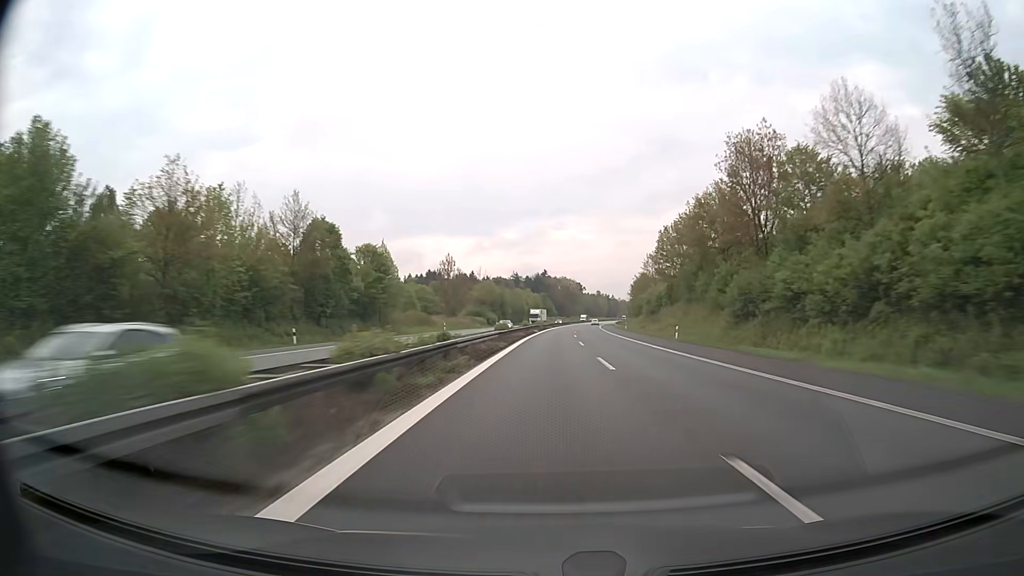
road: motorway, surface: asphalt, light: Day
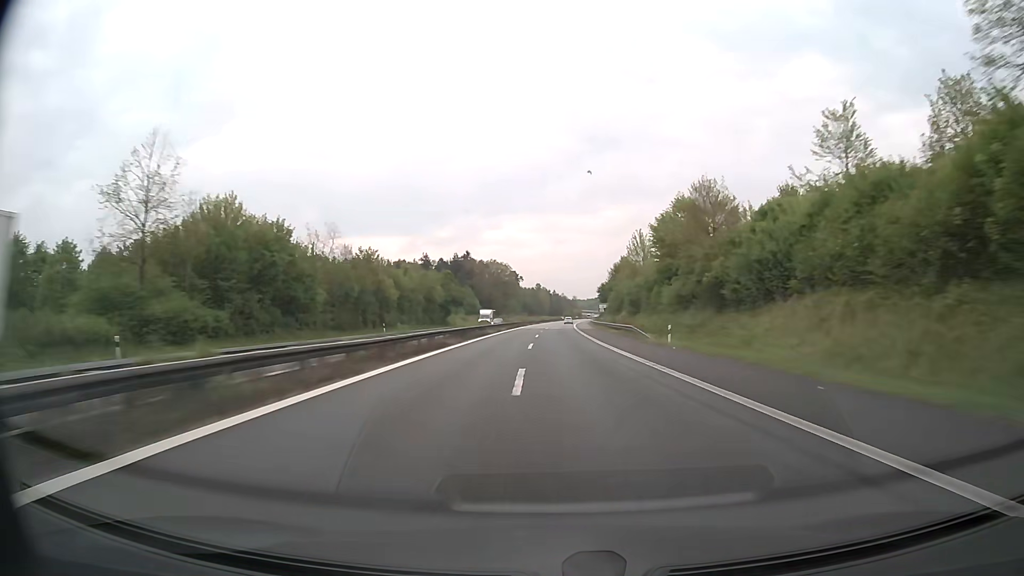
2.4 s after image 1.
(+5.8, +114.1) m; +5°
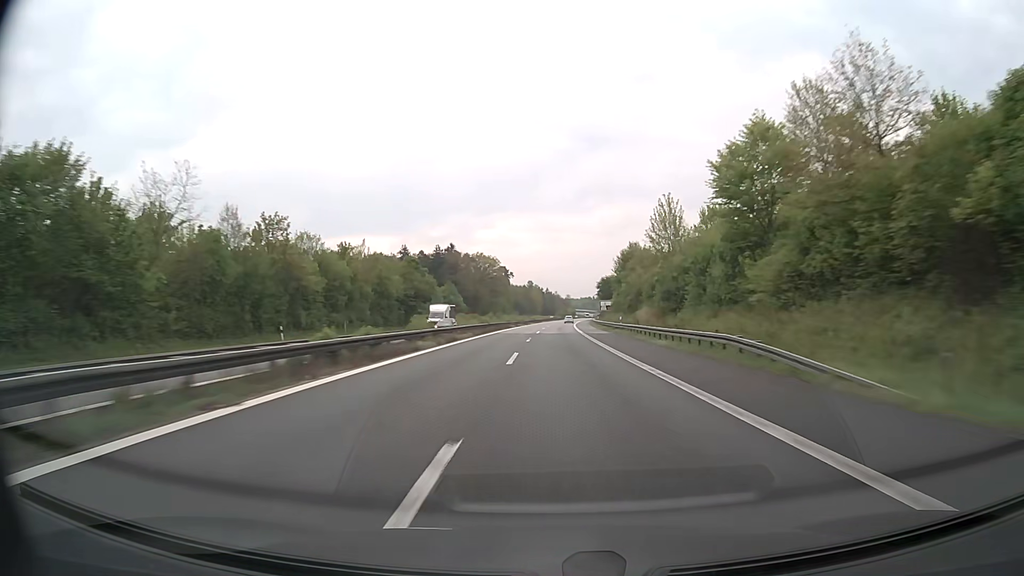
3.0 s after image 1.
(+0.2, +28.6) m; +1°
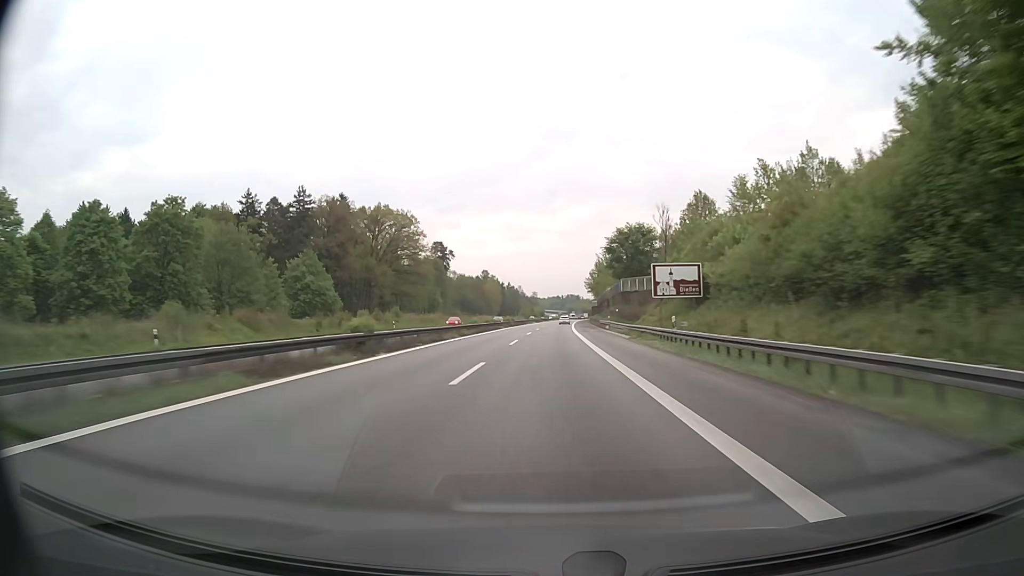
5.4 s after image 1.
(+2.9, +114.2) m; +3°
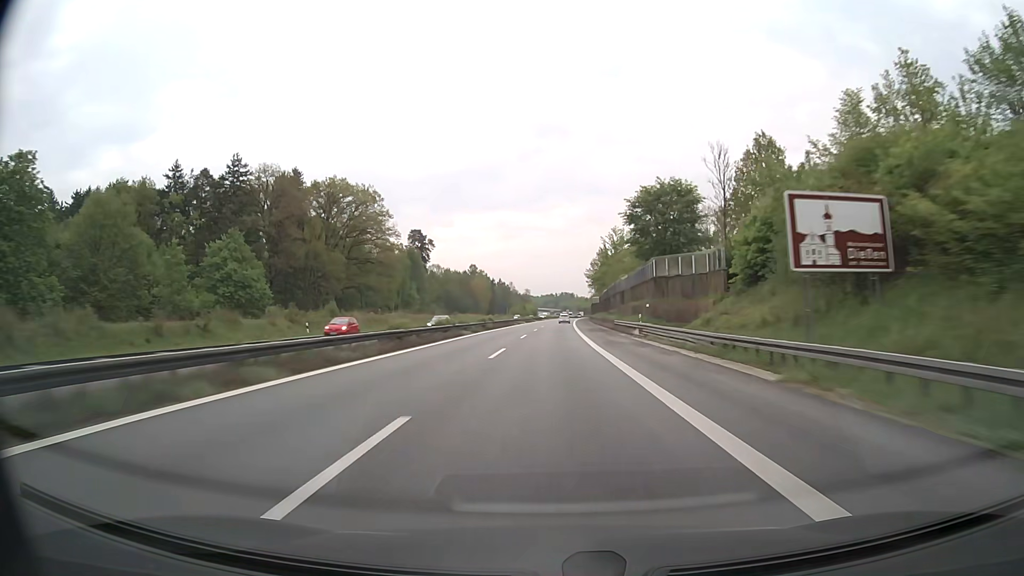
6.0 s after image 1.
(+0.2, +28.2) m; +1°
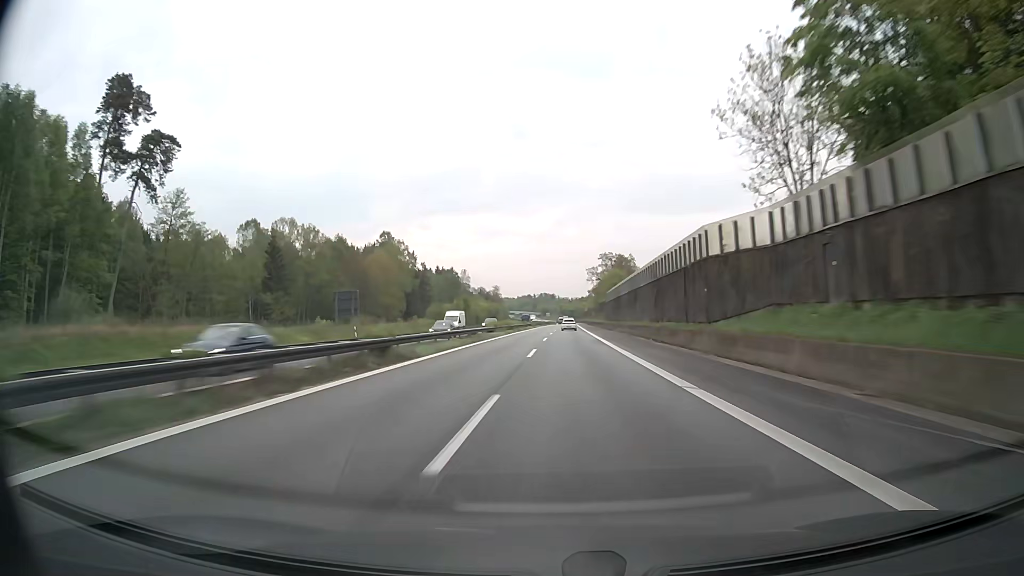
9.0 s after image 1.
(+3.6, +140.6) m; +2°
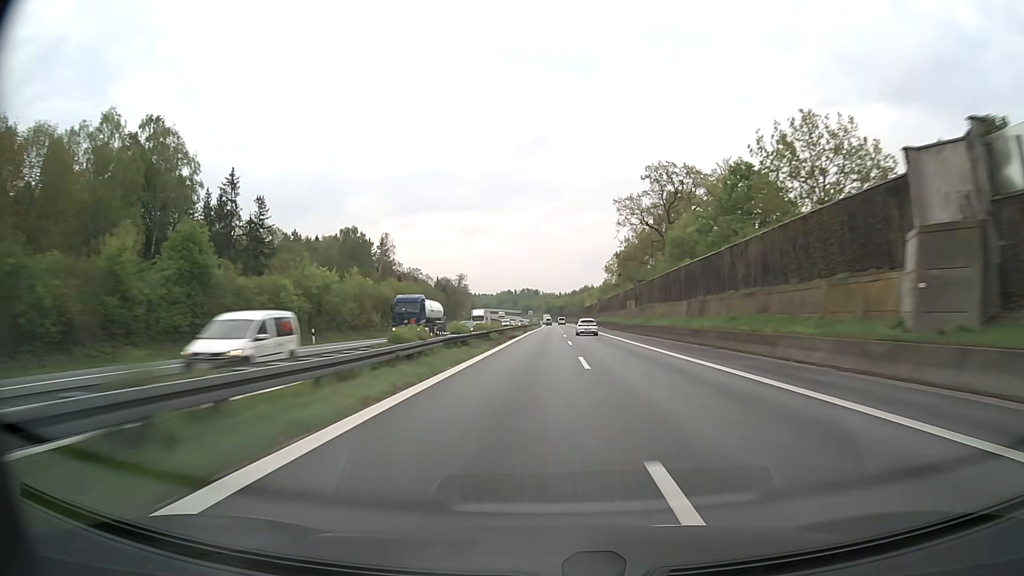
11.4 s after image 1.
(+0.8, +113.9) m; +1°
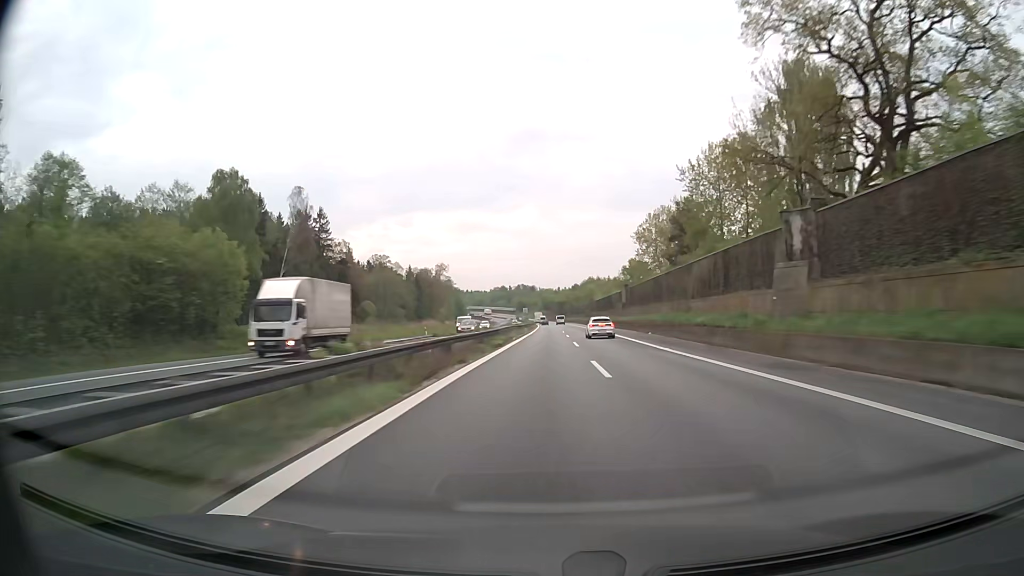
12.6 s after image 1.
(+0.2, +57.1) m; 0°
(0, +10) (0, +20) (0, +30) (0, +40) (0, +50) (0, +60) (0, +70) (0, +80) (0, +90) (0, +100) m
